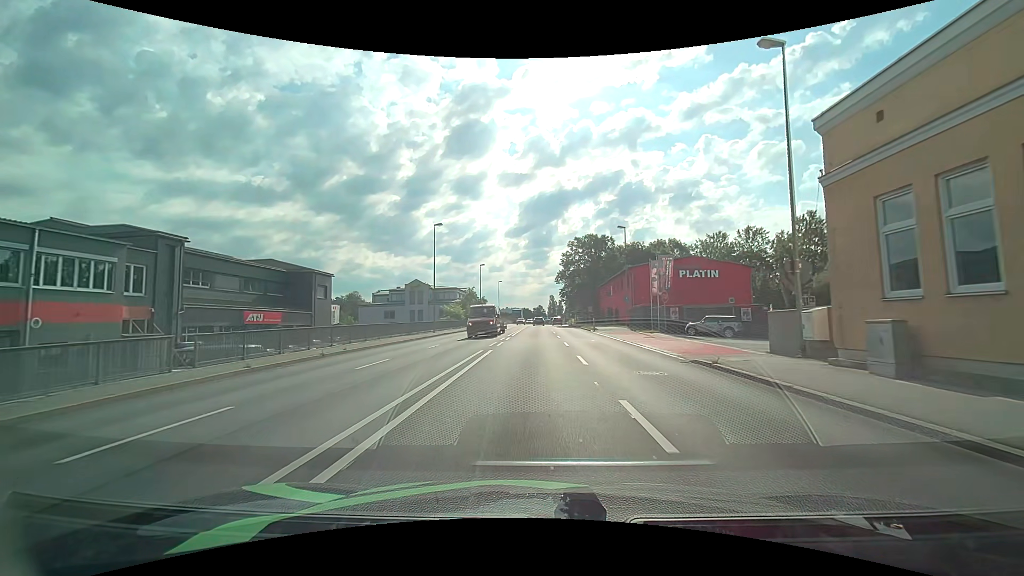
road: primary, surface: asphalt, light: Day
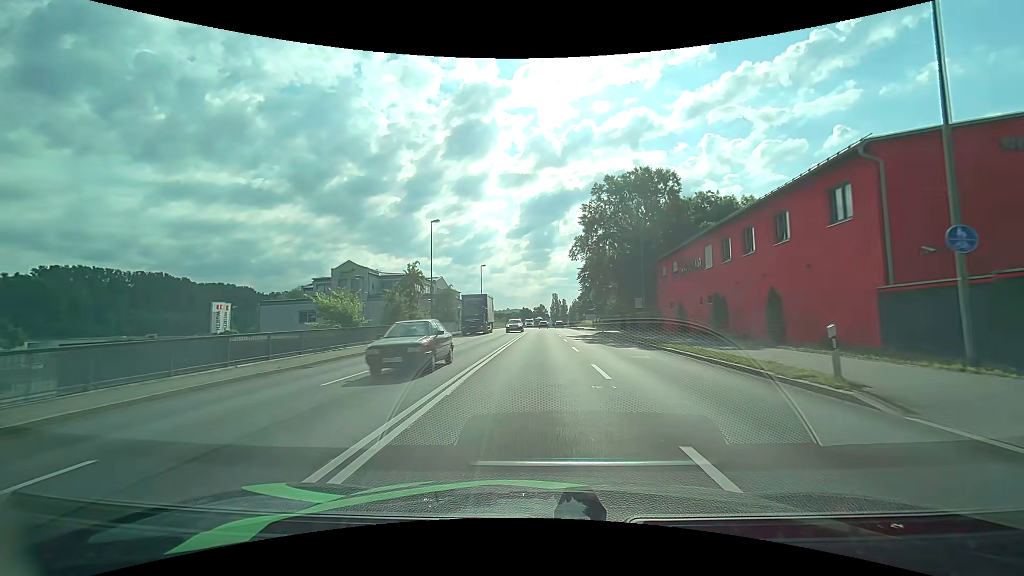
(-0.2, +39.3) m; 0°
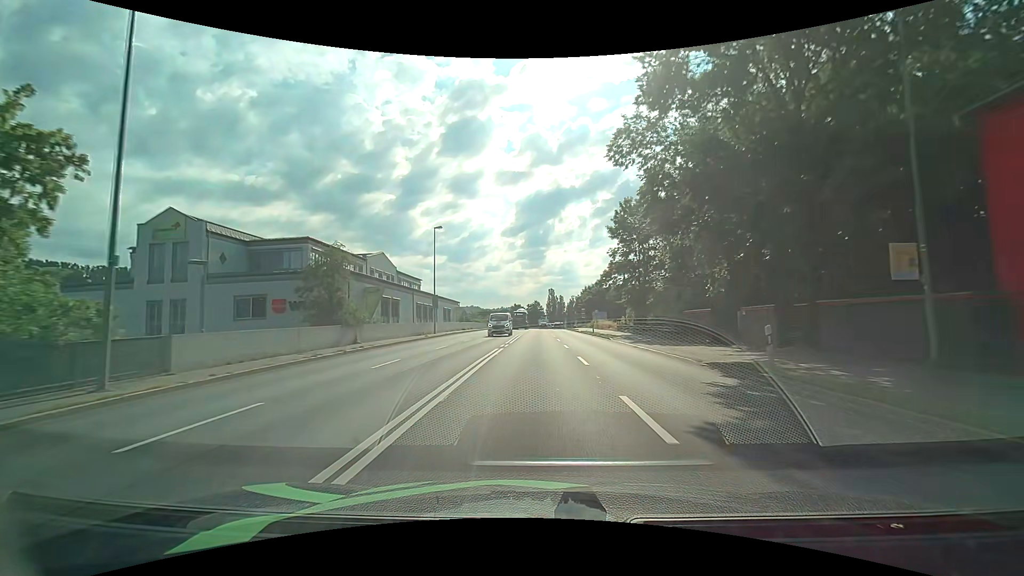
(+0.1, +32.9) m; +1°
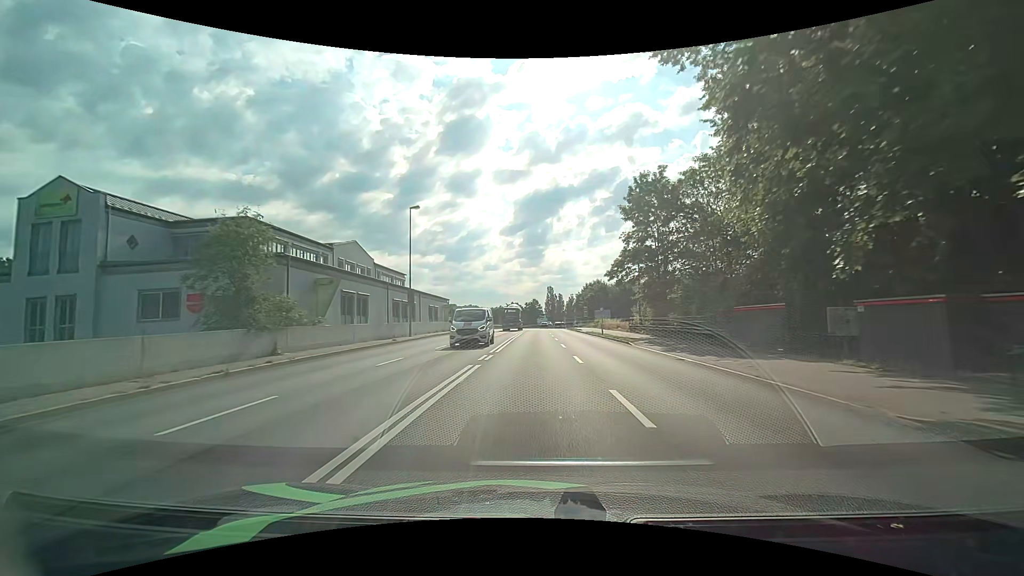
(0.0, +8.4) m; 0°
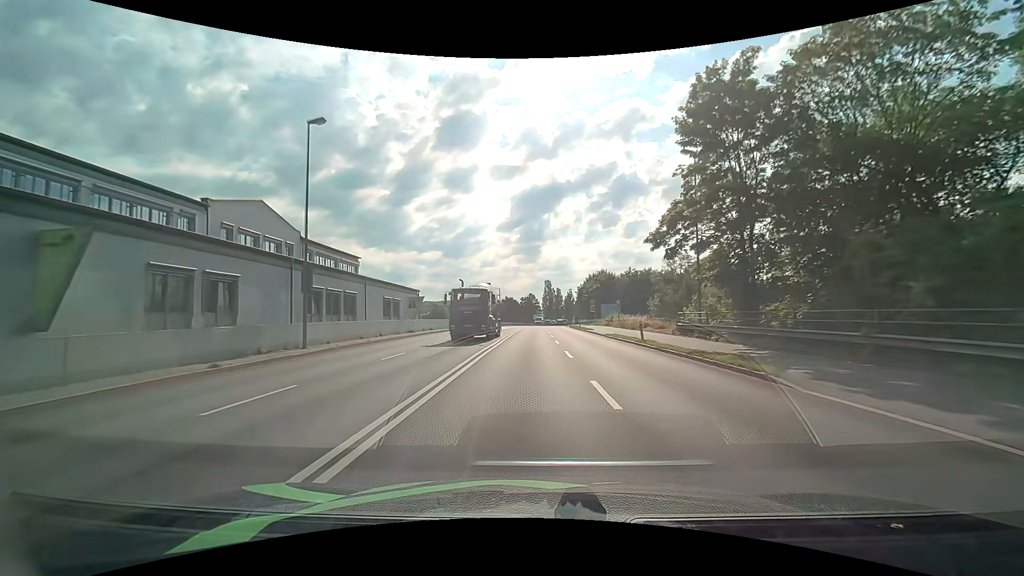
(0.0, +17.0) m; 0°
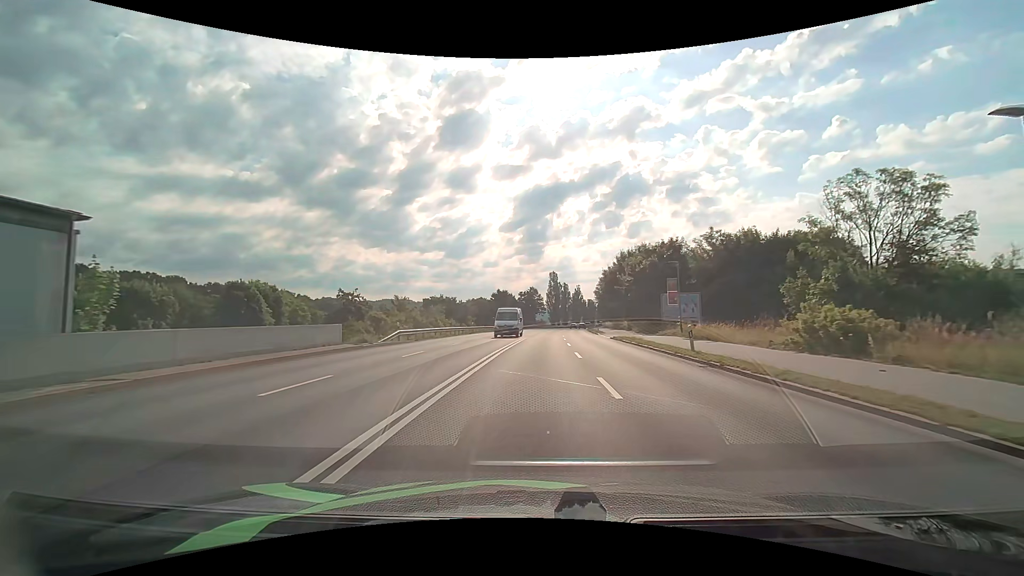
(-0.4, +44.1) m; 0°
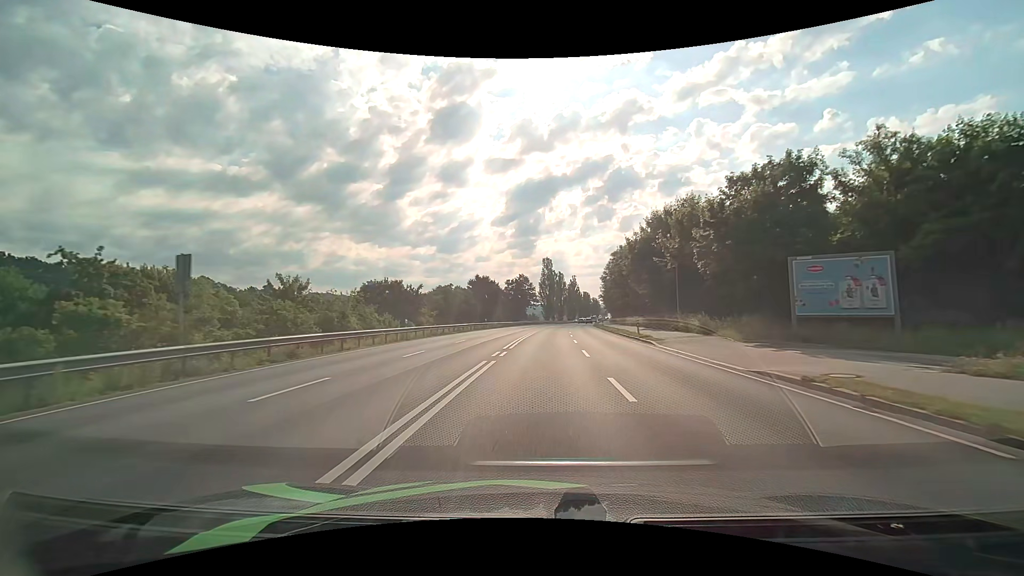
(+0.2, +27.6) m; +1°
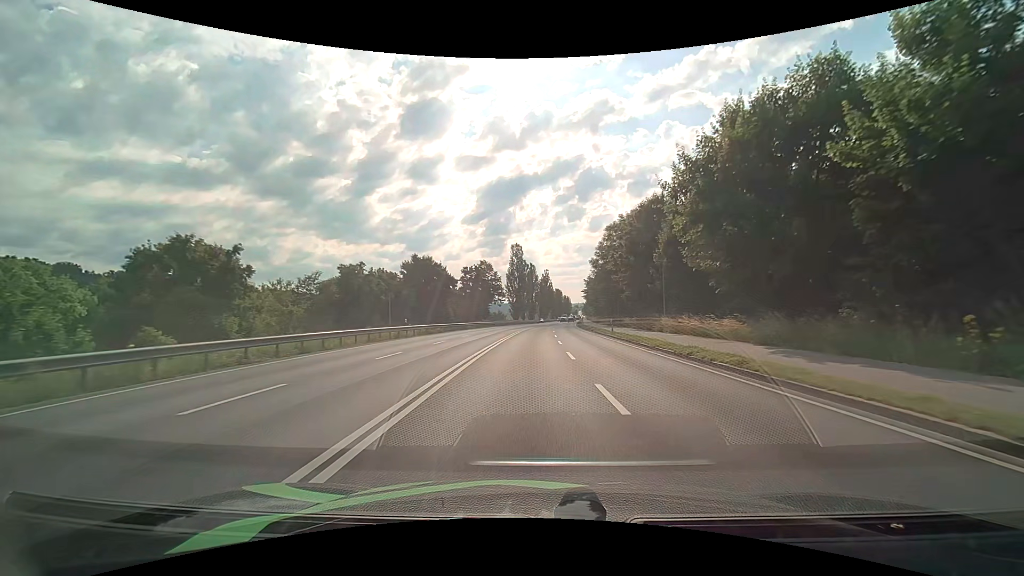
(+0.5, +28.1) m; +3°
(0, +10) (+1, +20) (+1, +30) (+2, +40) (+3, +50) (+3, +60) (+4, +70) (+4, +80) (+5, +90) (+6, +100) m
